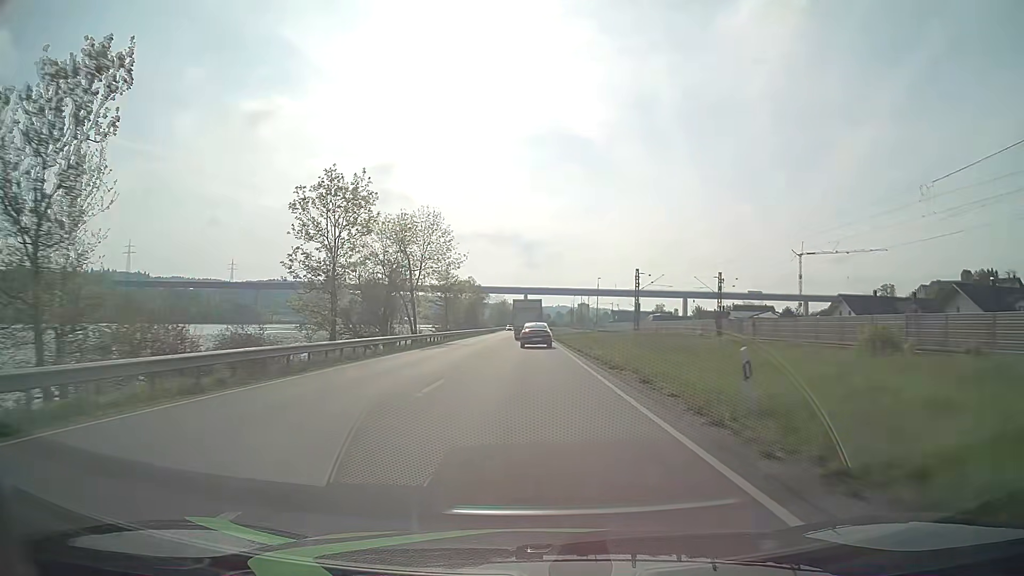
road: primary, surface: asphalt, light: Day
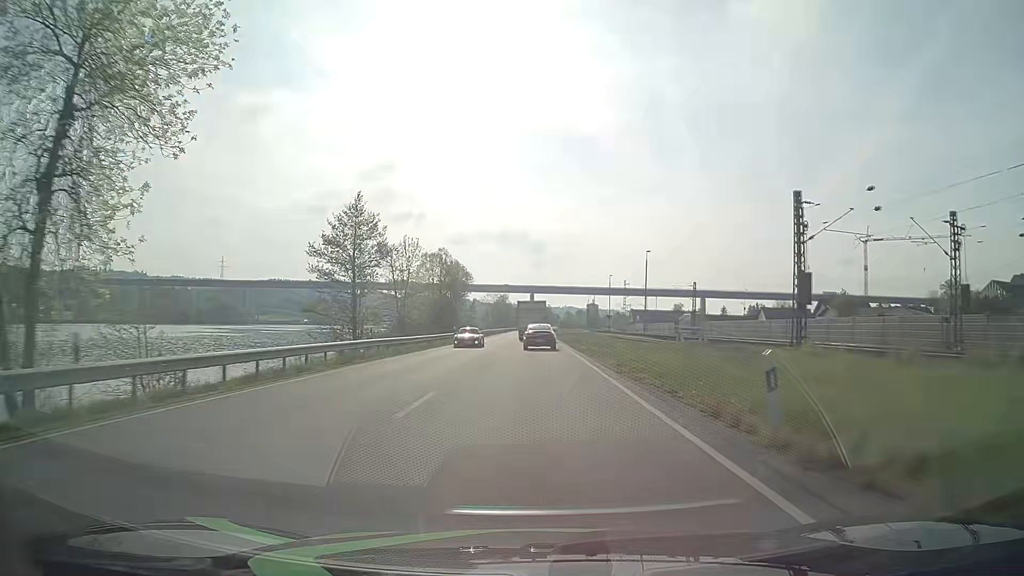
(-0.5, +51.2) m; -1°
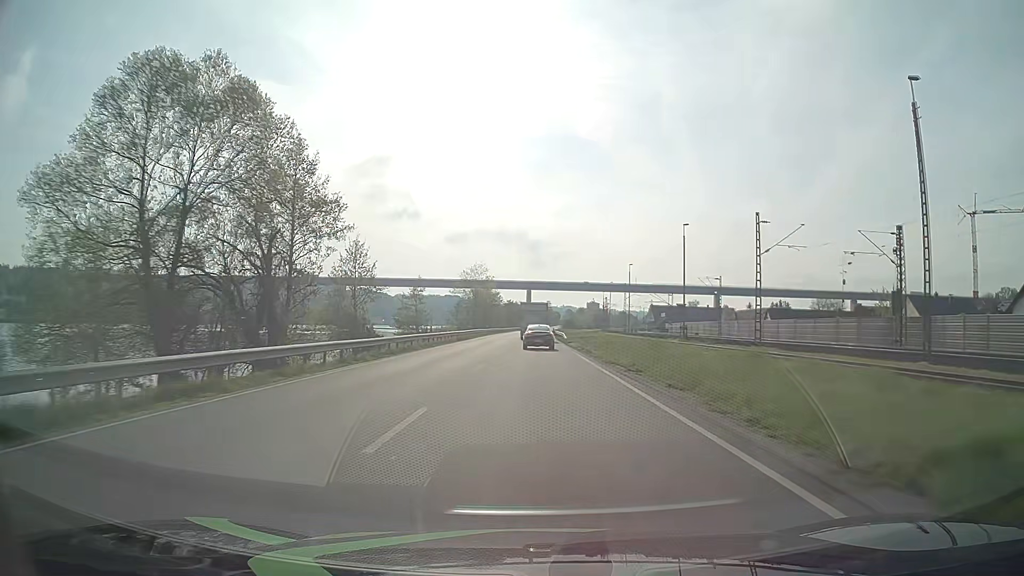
(-0.1, +63.2) m; 0°
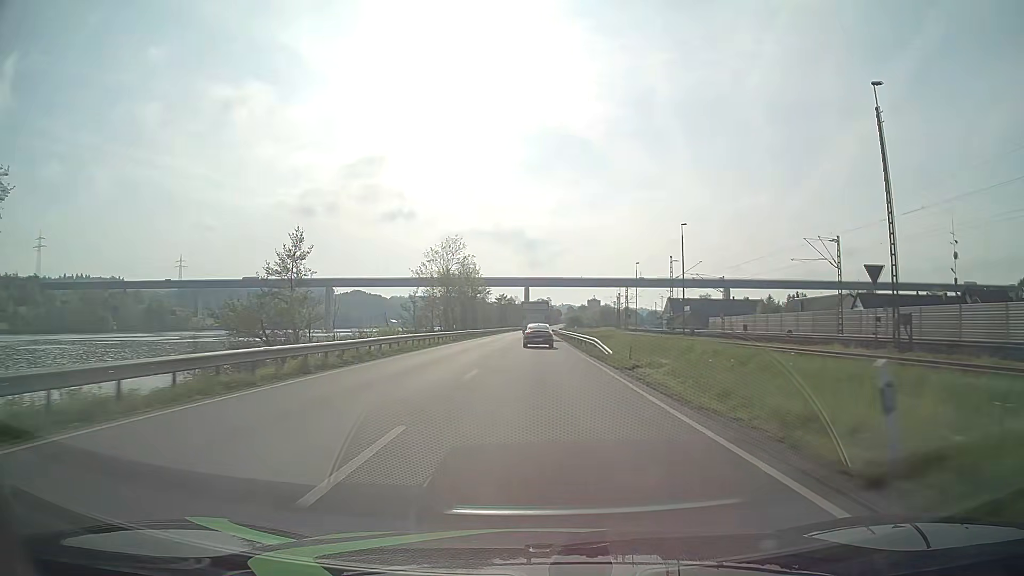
(+0.1, +38.4) m; 0°
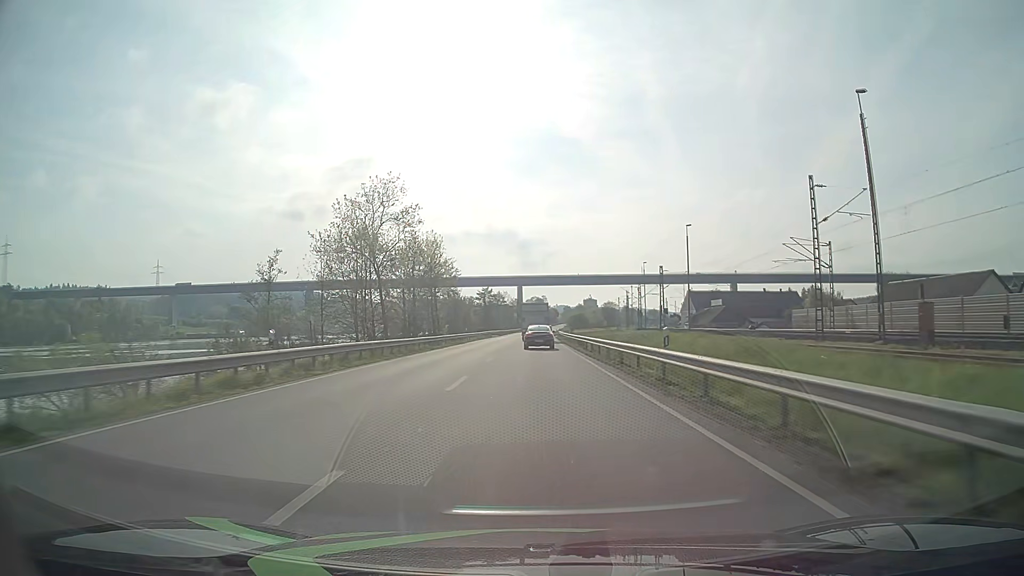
(+0.1, +39.1) m; +1°
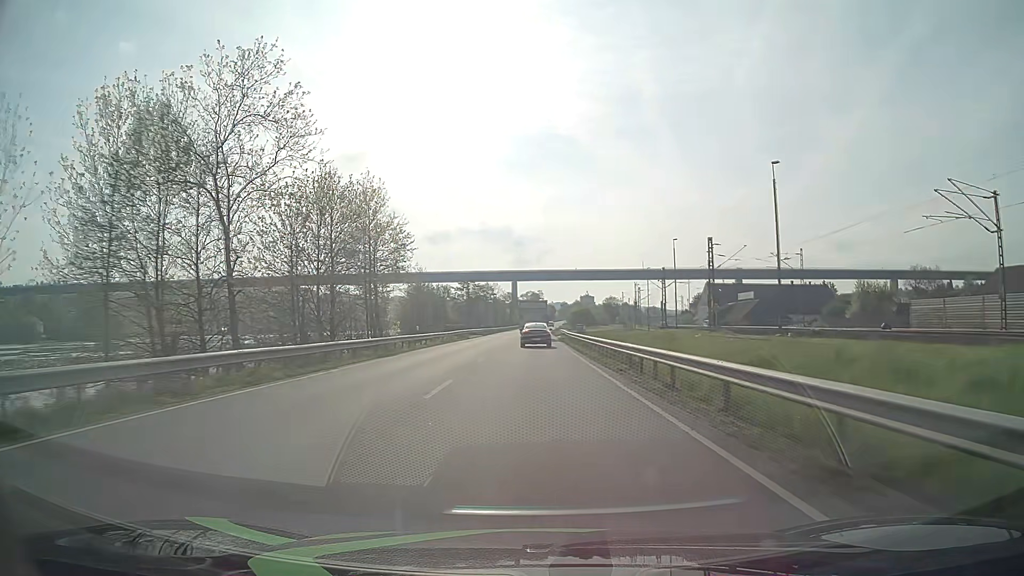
(+0.1, +26.1) m; 0°
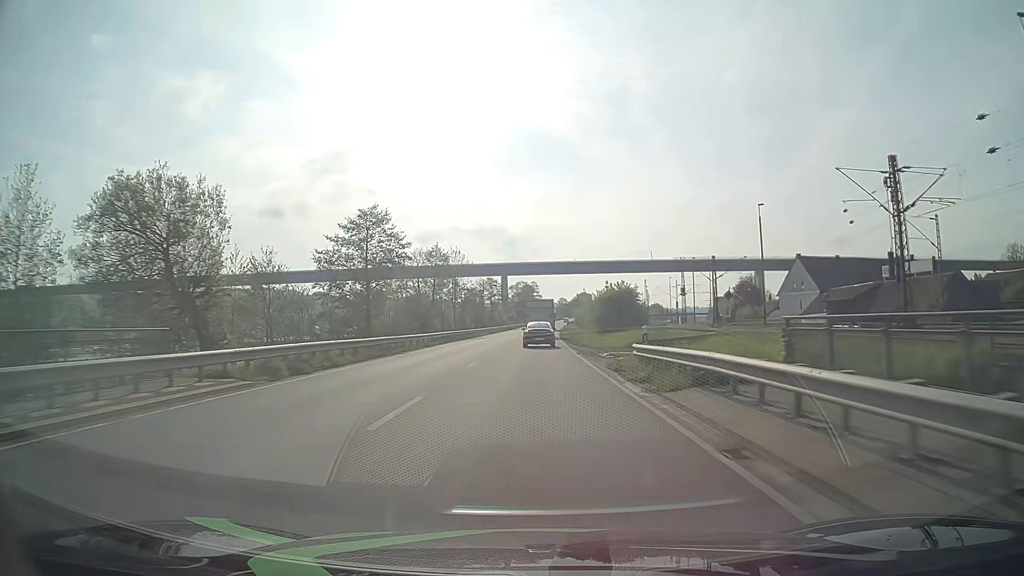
(+0.2, +64.2) m; +1°
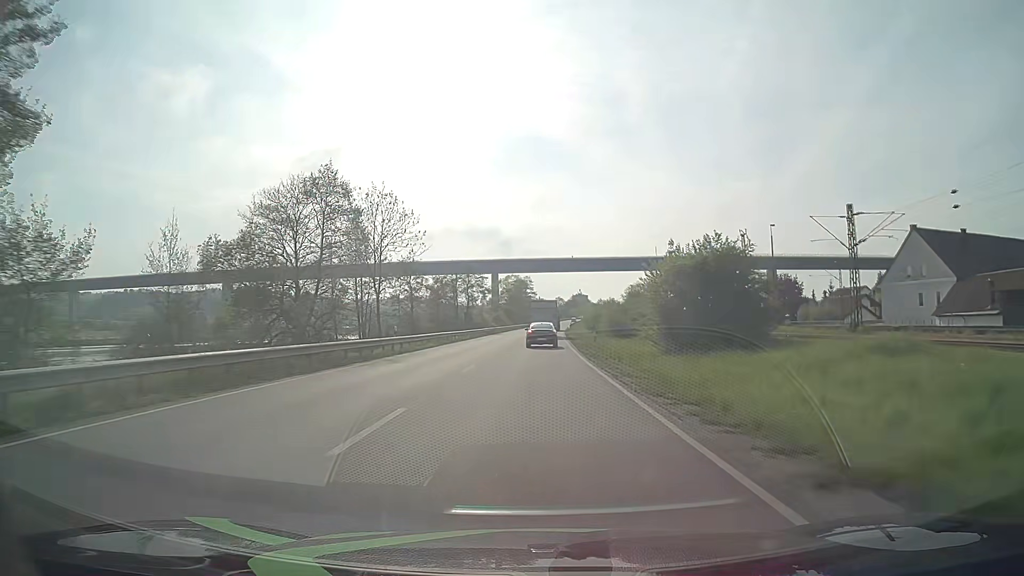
(0.0, +37.9) m; 0°
(0, +10) (0, +20) (0, +30) (0, +40) (+1, +50) (+1, +60) (+1, +70) (+1, +80) (+2, +90) (+2, +100) m
